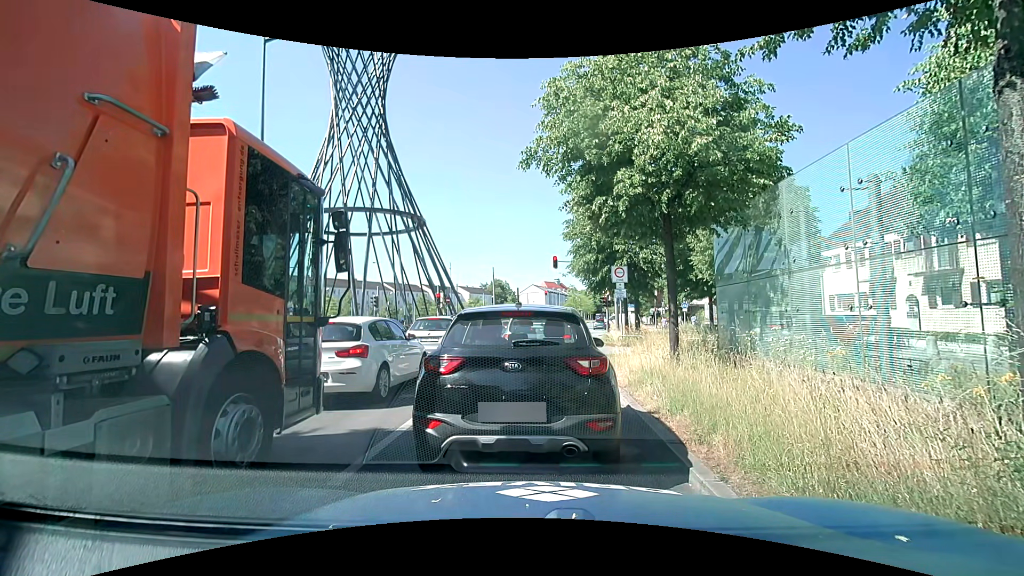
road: primary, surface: asphalt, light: Day
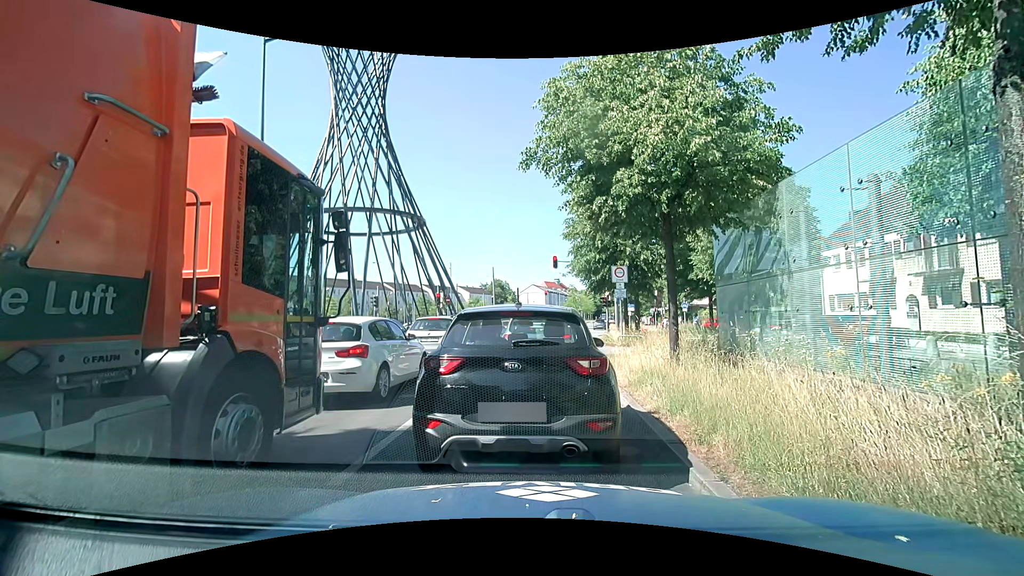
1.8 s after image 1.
(0.0, 0.0) m; 0°
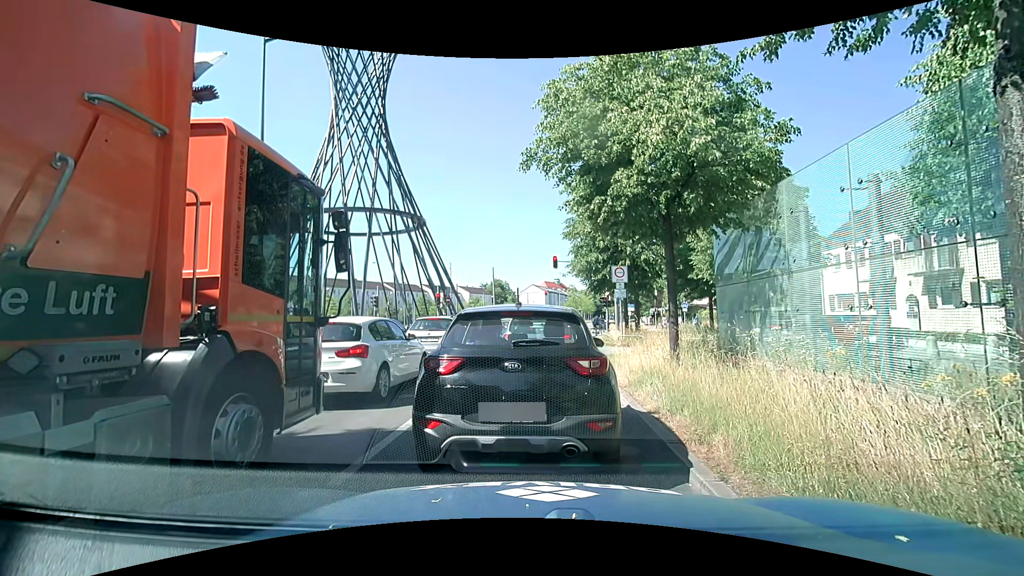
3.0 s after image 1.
(0.0, 0.0) m; 0°
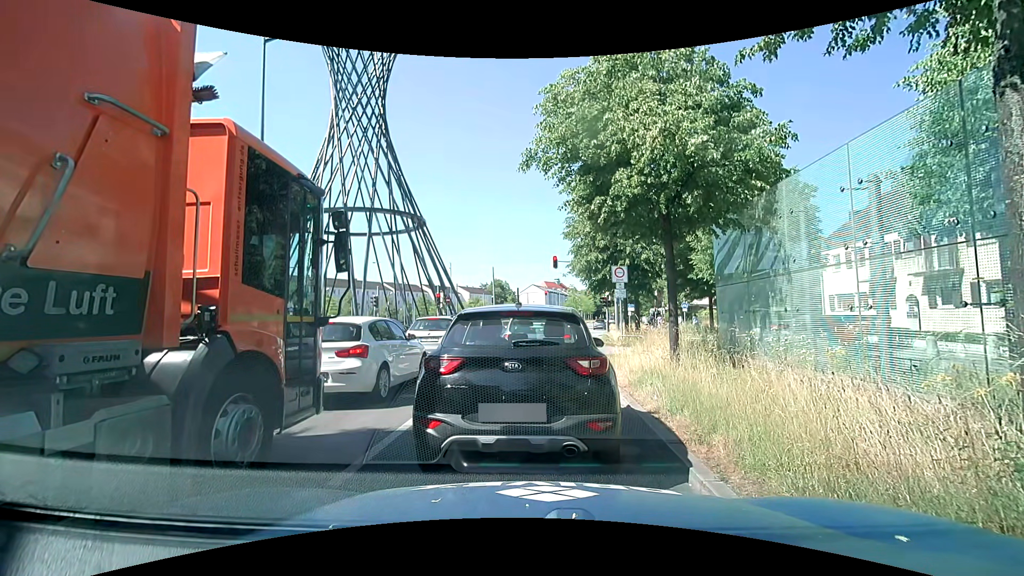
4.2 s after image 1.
(0.0, 0.0) m; 0°
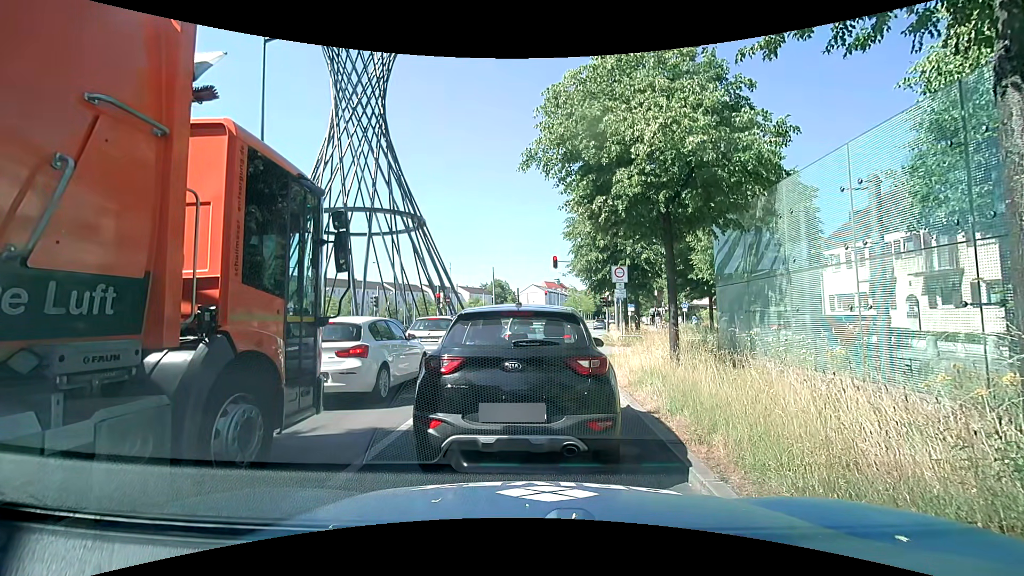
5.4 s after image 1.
(0.0, 0.0) m; 0°
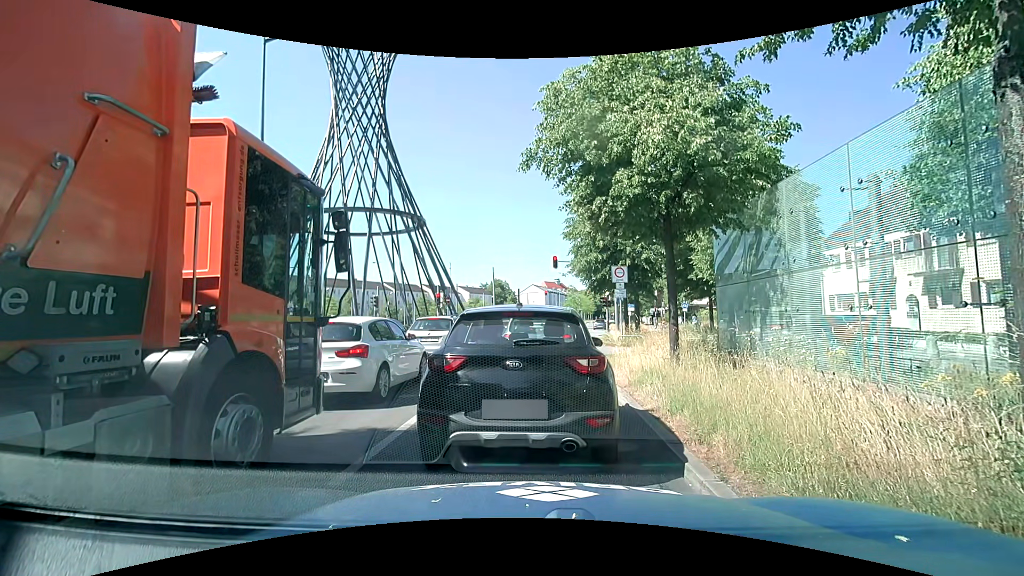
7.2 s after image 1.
(0.0, 0.0) m; 0°
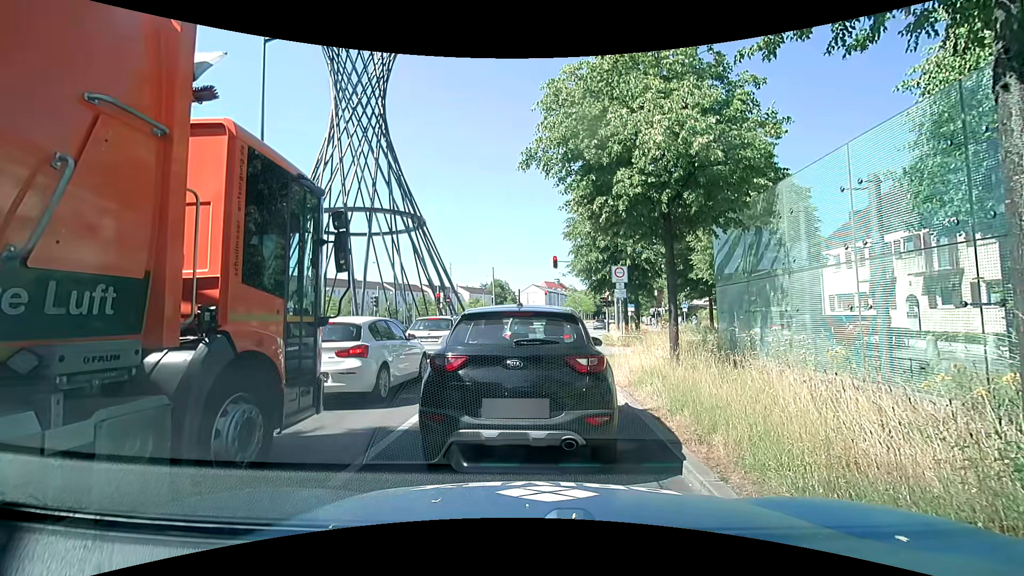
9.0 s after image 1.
(0.0, 0.0) m; 0°
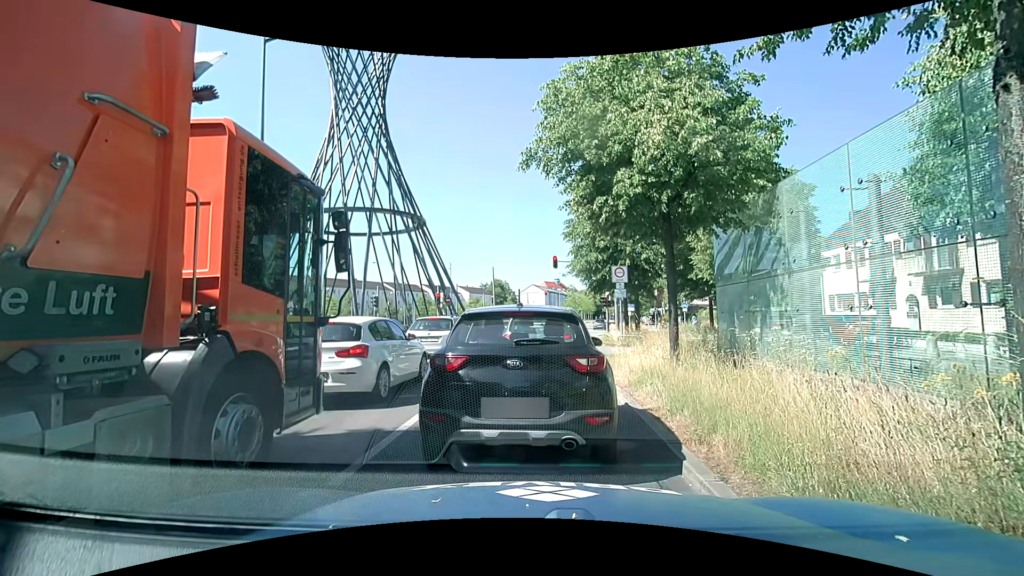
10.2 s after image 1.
(0.0, 0.0) m; 0°
